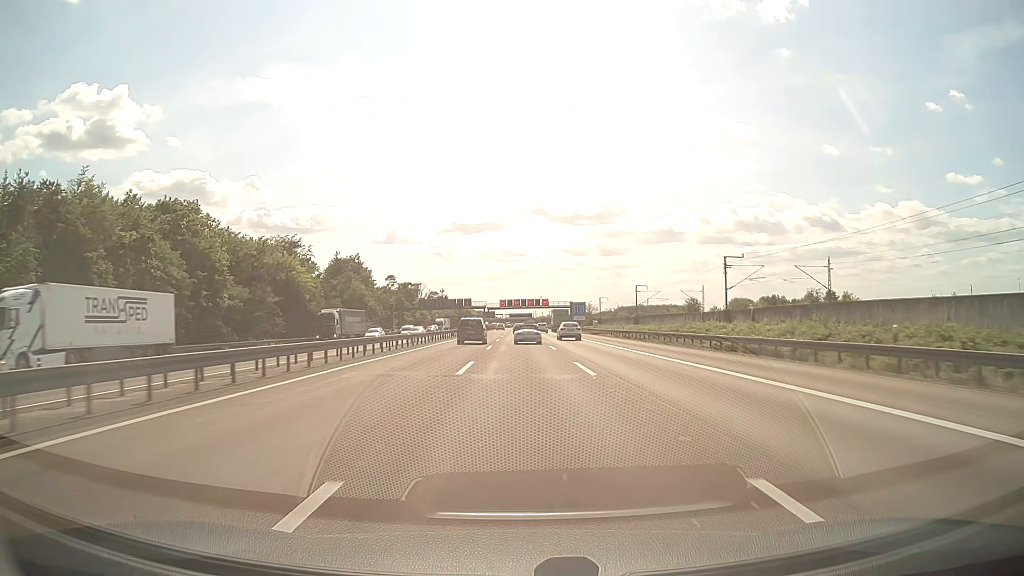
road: motorway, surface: asphalt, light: Day
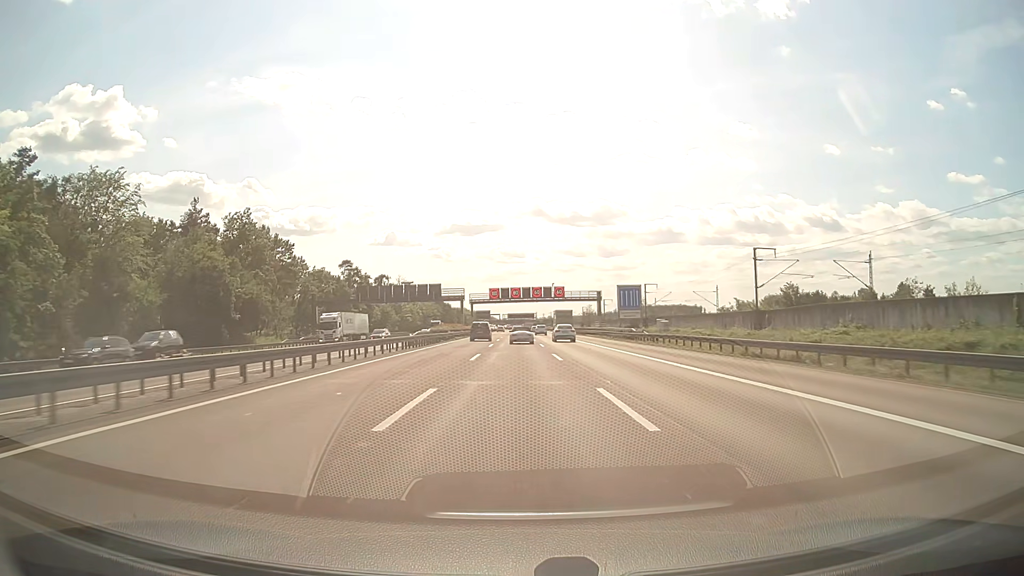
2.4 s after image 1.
(+0.2, +63.1) m; 0°
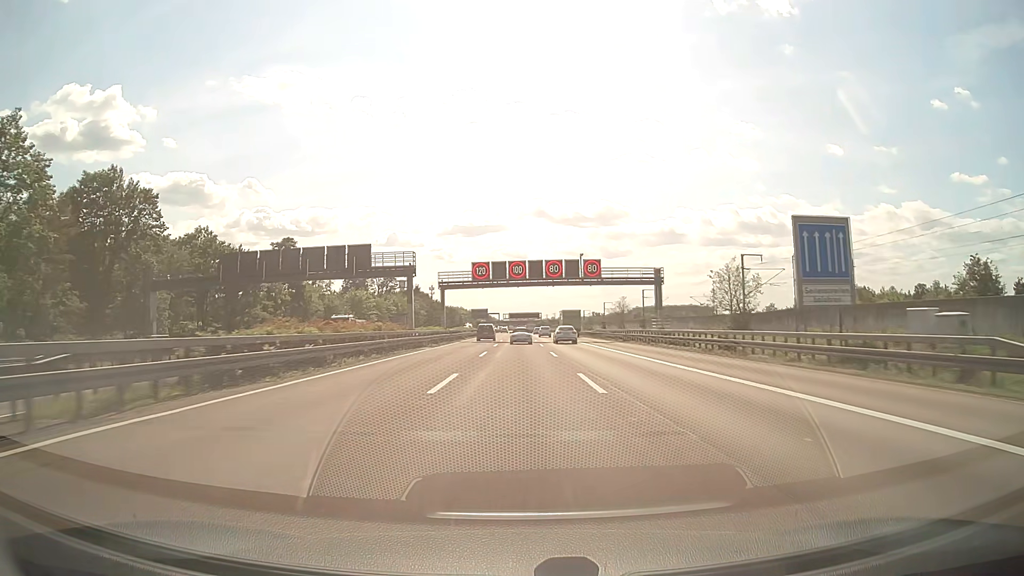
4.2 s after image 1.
(-0.1, +48.9) m; 0°
(0, +10) (0, +20) (0, +30) (0, +40) (0, +50) (0, +60) (0, +70) (0, +80) (0, +90) (0, +100) m
